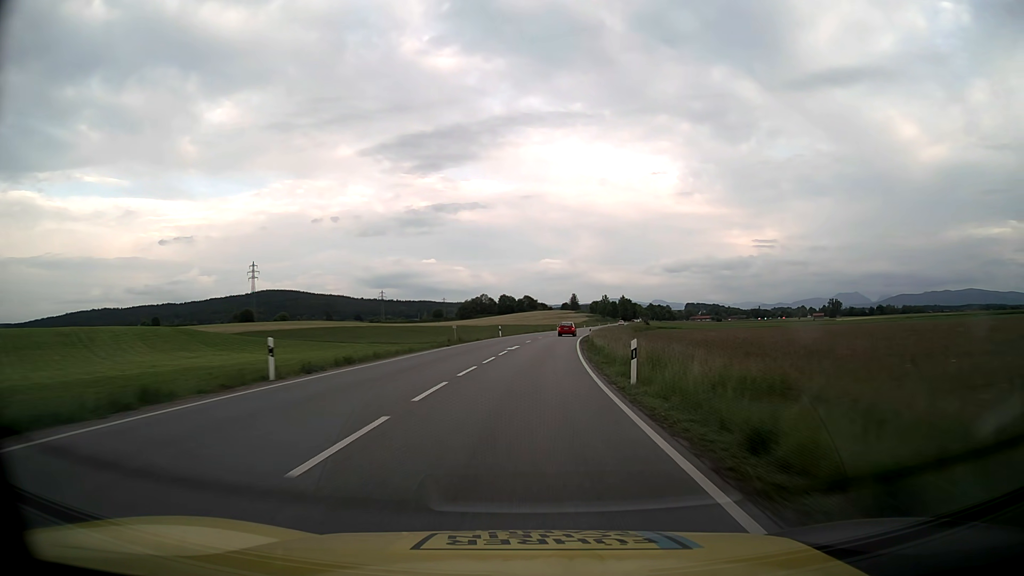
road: primary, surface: asphalt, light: Day
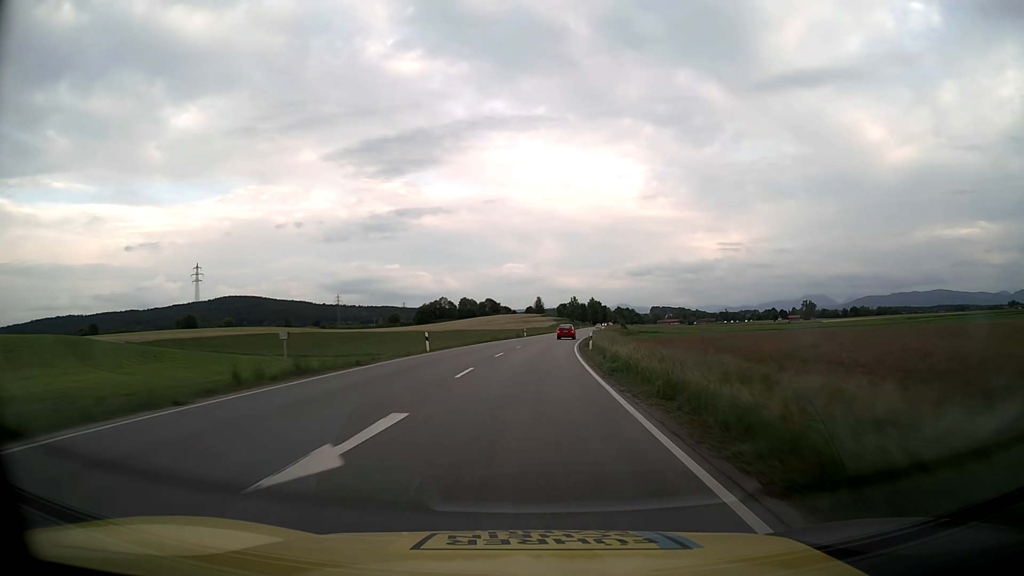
(+0.8, +29.9) m; +3°
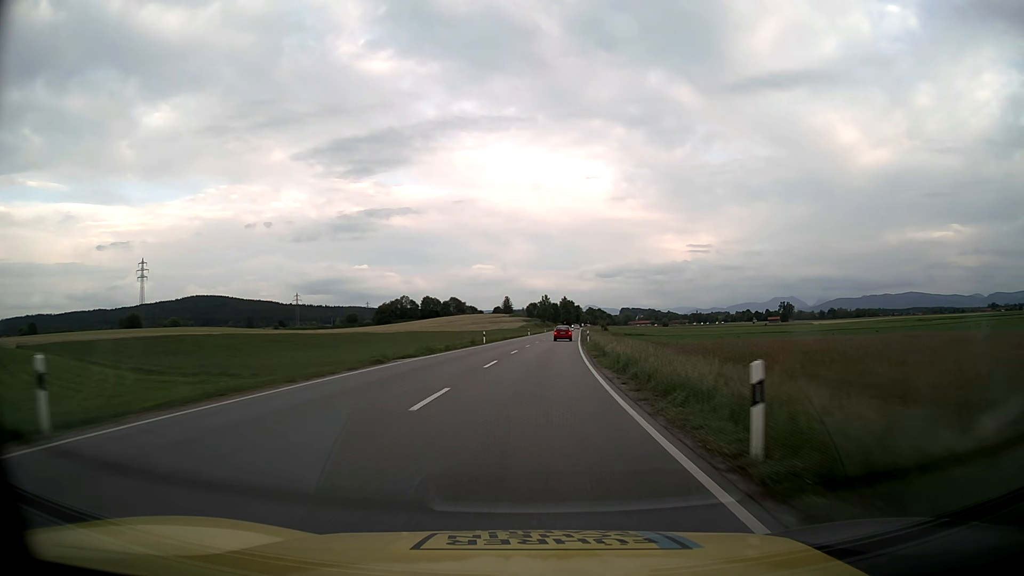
(+0.7, +29.4) m; +3°
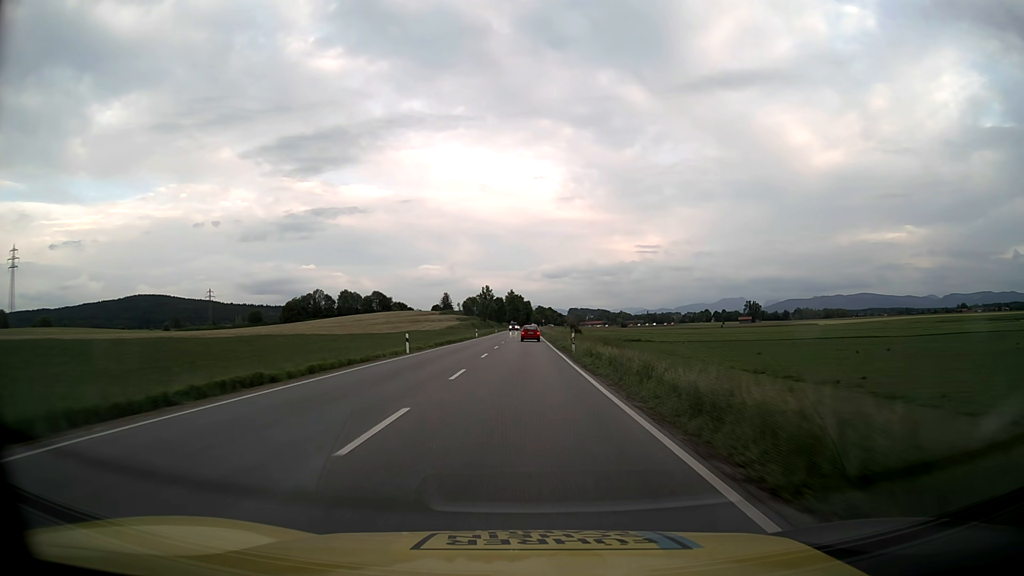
(+3.9, +71.5) m; +5°
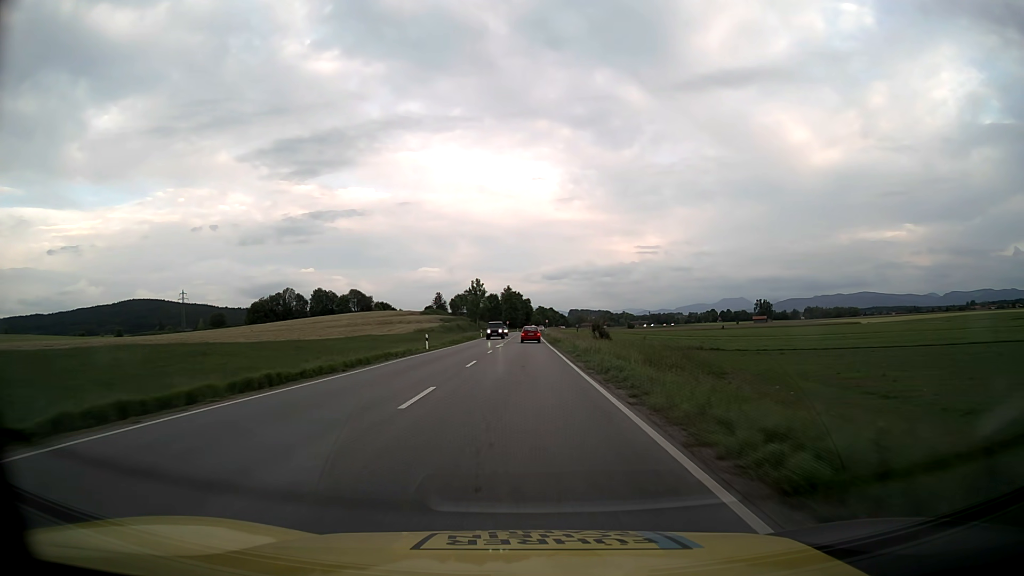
(+0.1, +42.1) m; 0°
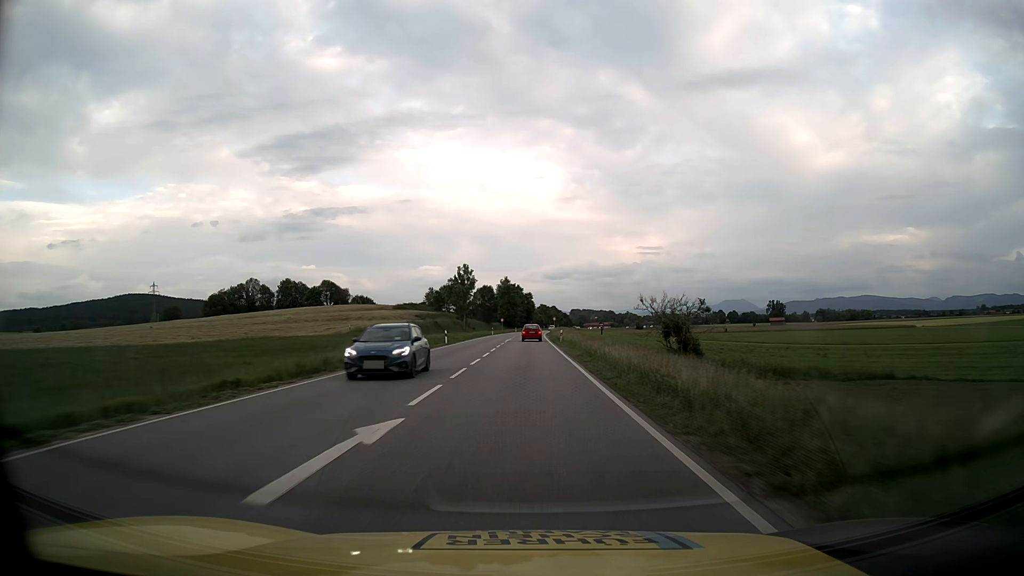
(0.0, +41.6) m; 0°
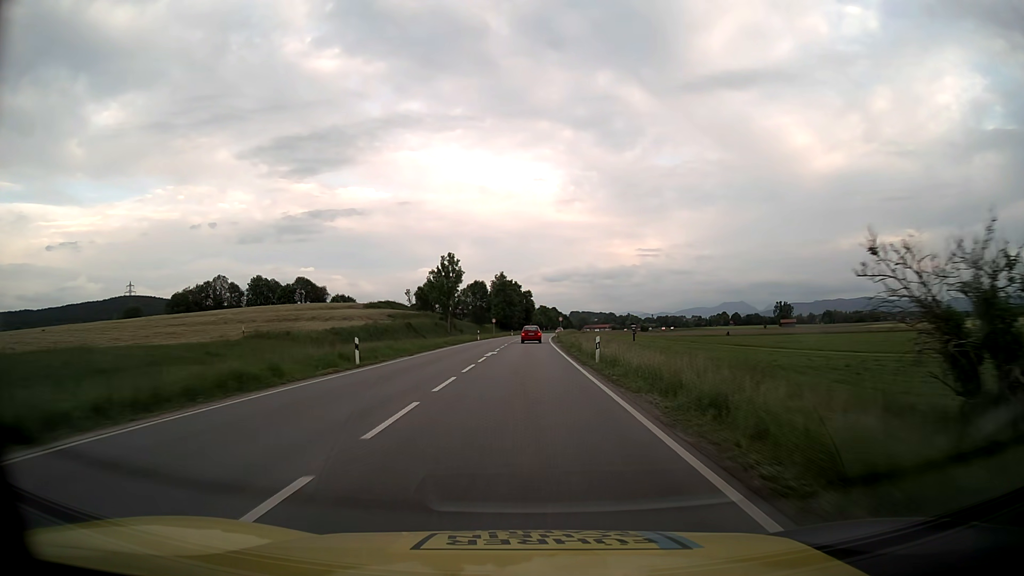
(+0.1, +27.5) m; 0°
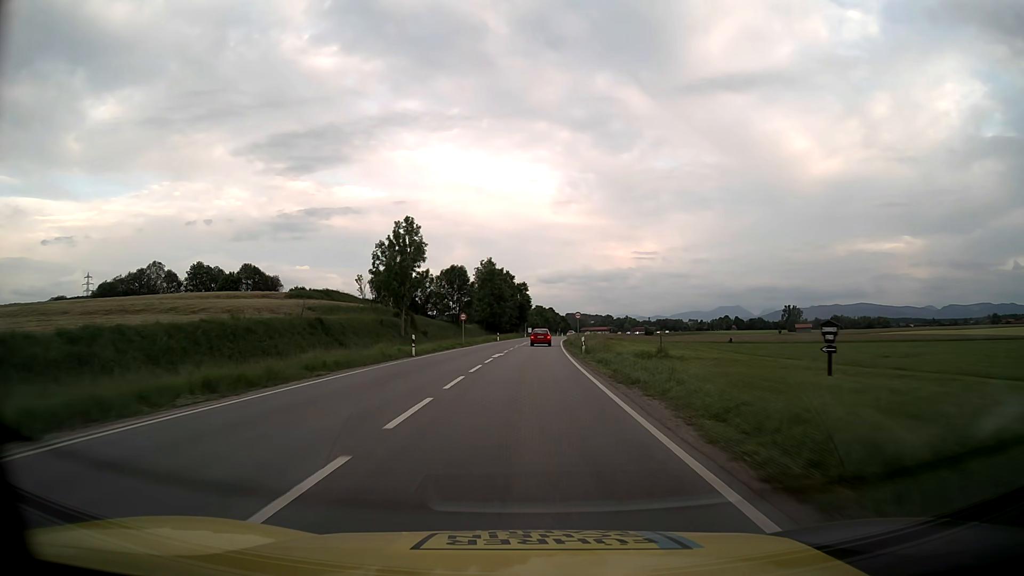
(+0.1, +41.1) m; 0°
(0, +10) (0, +20) (0, +30) (0, +40) (+1, +50) (+1, +60) (+1, +70) (+2, +80) (+3, +90) (+3, +100) m
